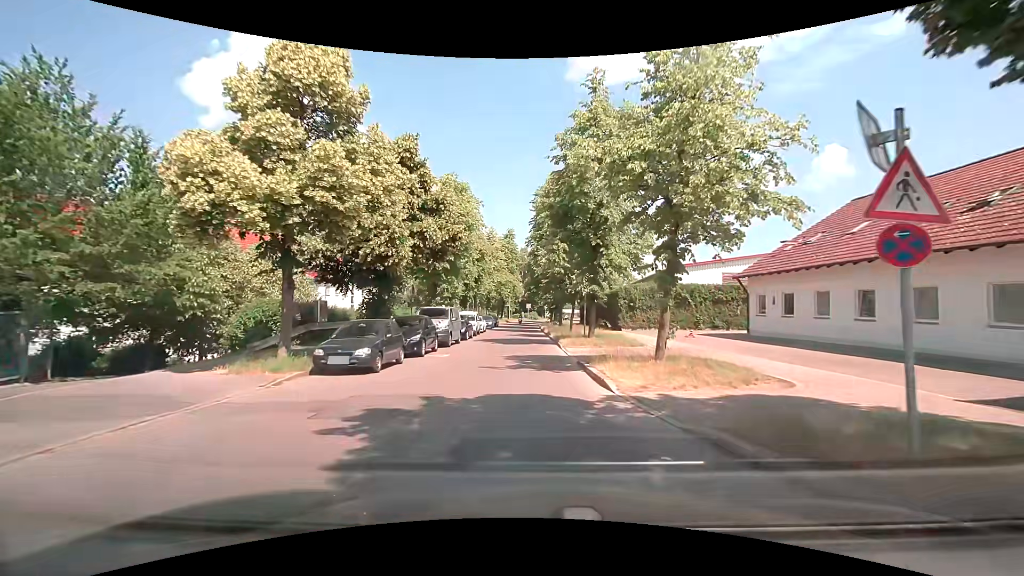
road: unclassified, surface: asphalt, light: Day
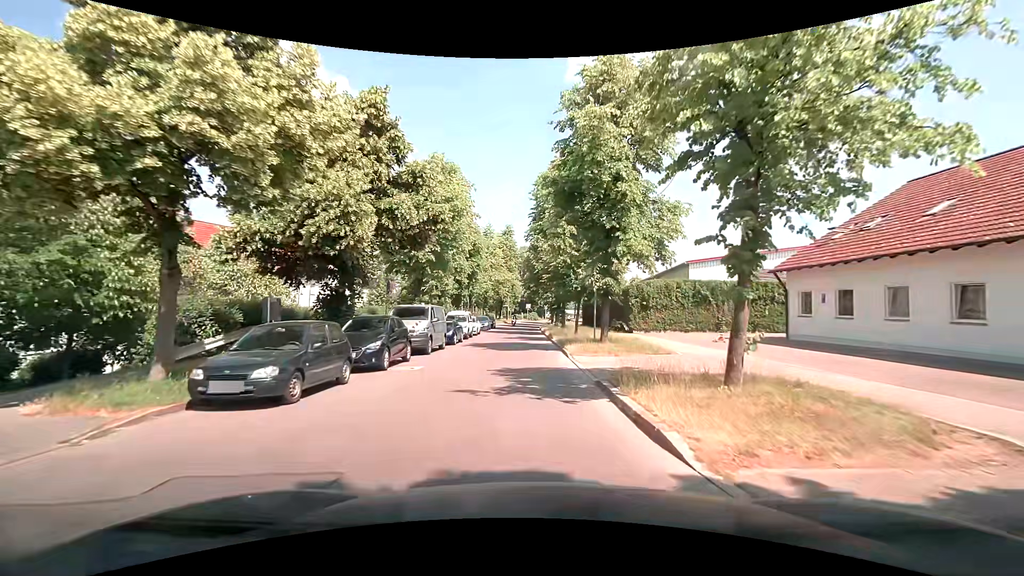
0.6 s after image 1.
(+0.1, +4.5) m; 0°
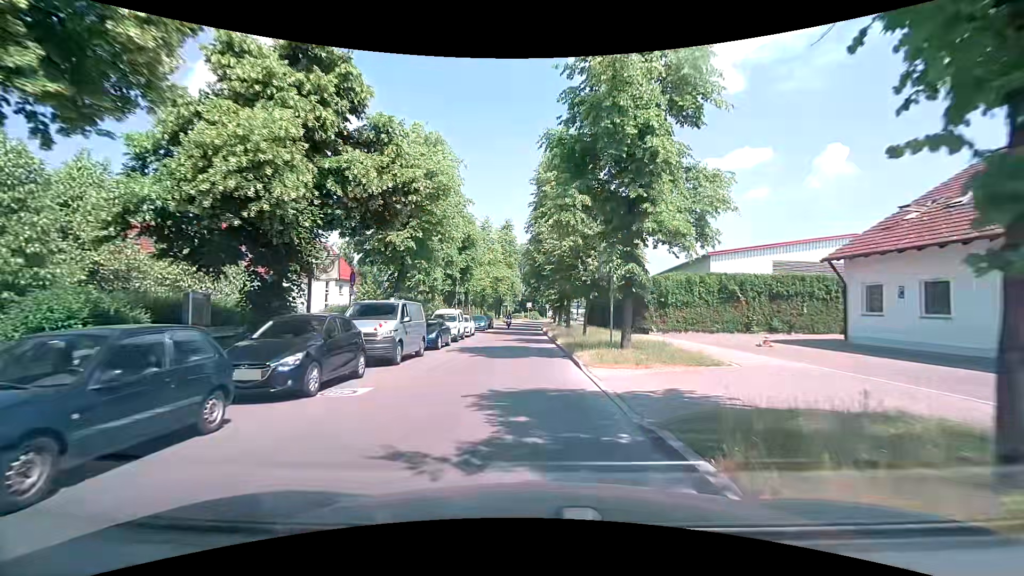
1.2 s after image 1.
(+0.1, +4.5) m; +1°
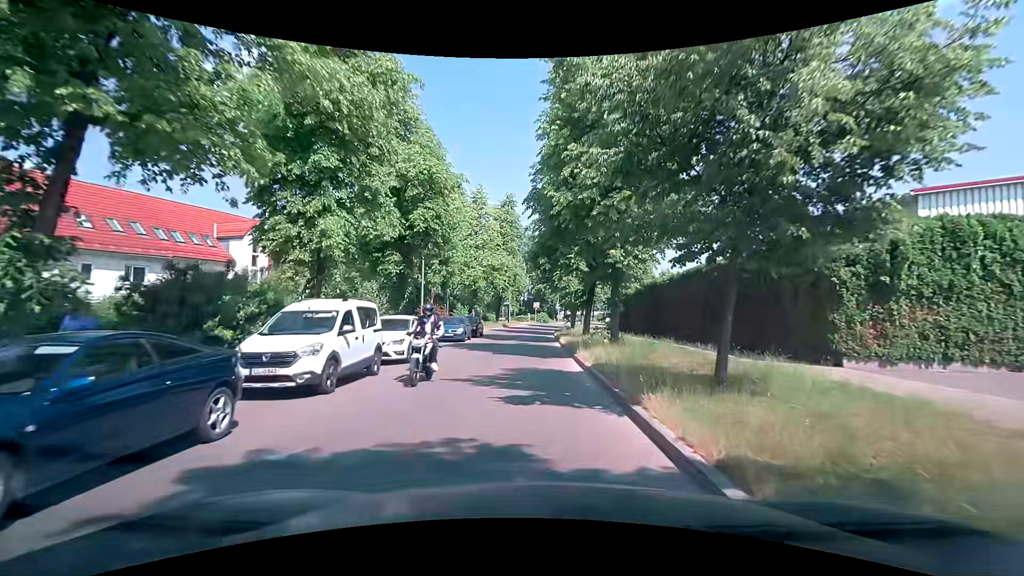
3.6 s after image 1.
(-0.3, +17.8) m; -1°
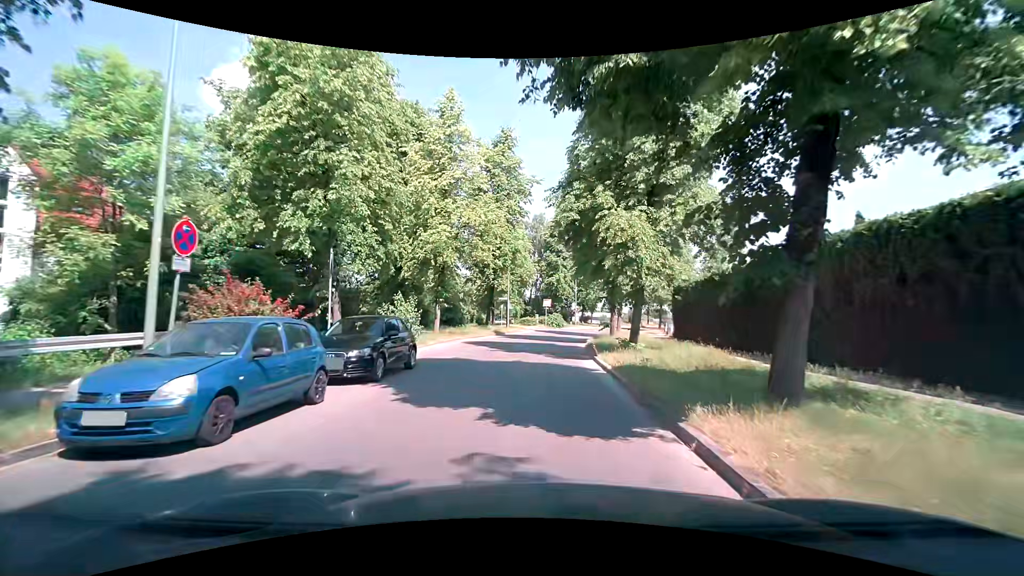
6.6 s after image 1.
(-0.4, +22.3) m; -1°
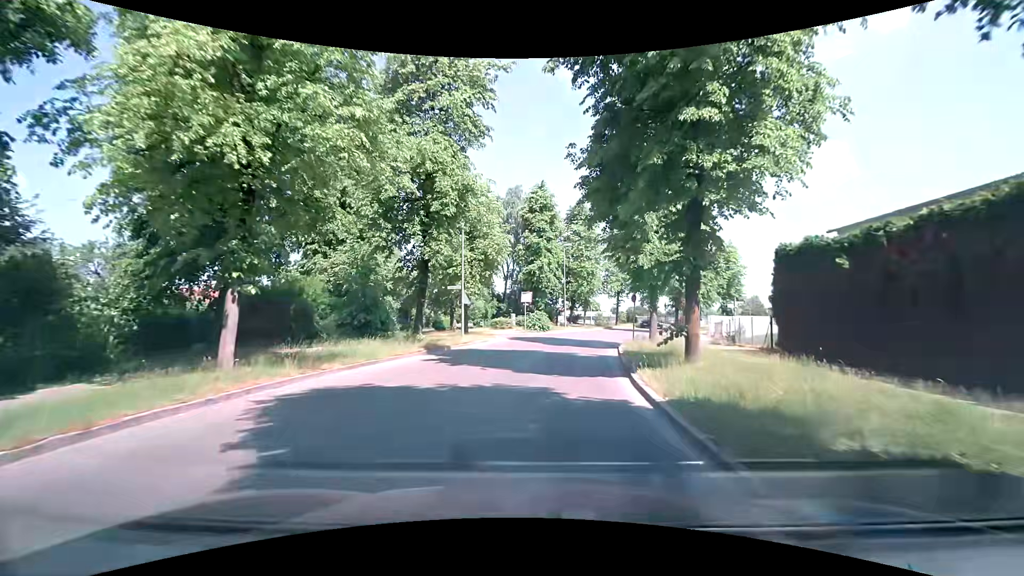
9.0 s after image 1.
(+0.3, +17.9) m; +1°
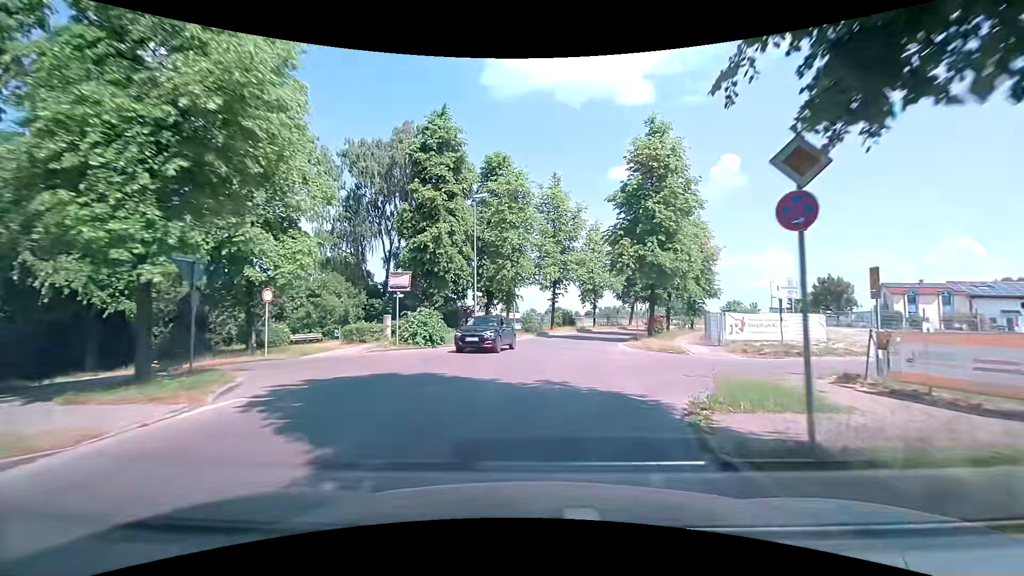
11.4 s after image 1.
(+2.1, +21.9) m; +11°
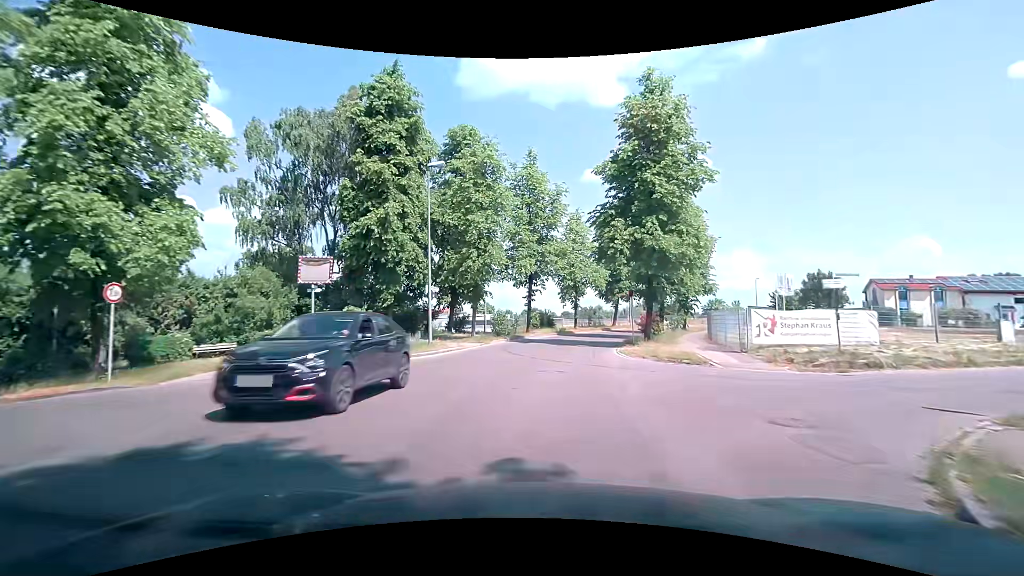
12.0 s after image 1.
(+0.1, +6.5) m; +2°
(0, +10) (+1, +20) (+3, +30) (+5, +39) (+9, +49) (+14, +57) (+20, +65) (+27, +73) (+34, +80) (+41, +87) m
